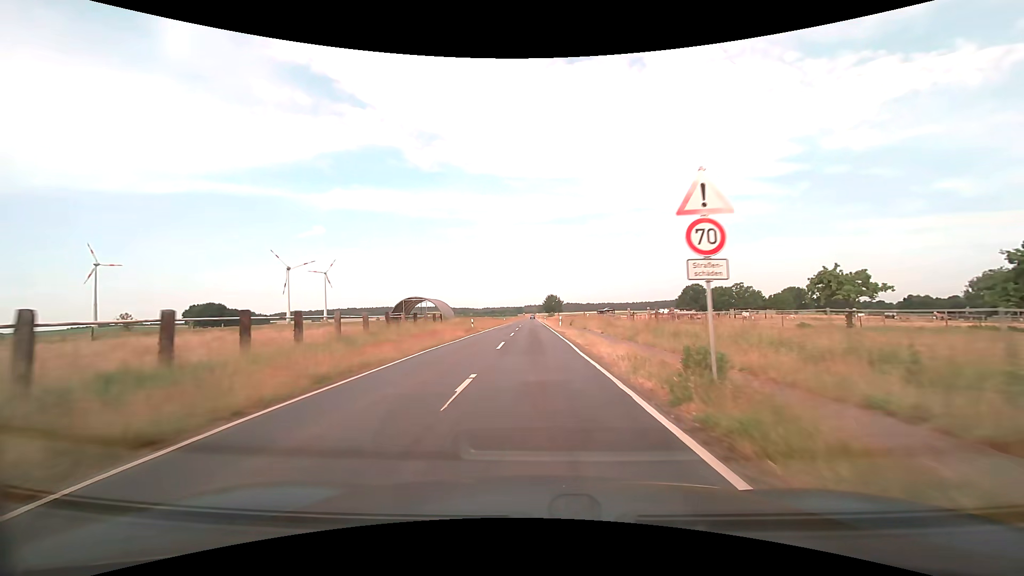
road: tertiary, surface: asphalt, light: Day
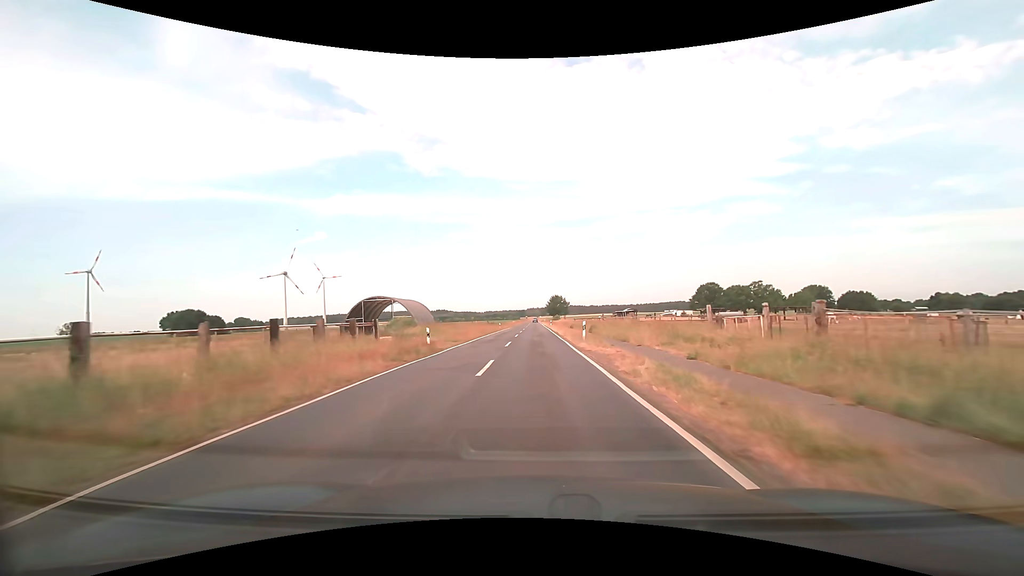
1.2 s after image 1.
(-0.2, +19.4) m; 0°
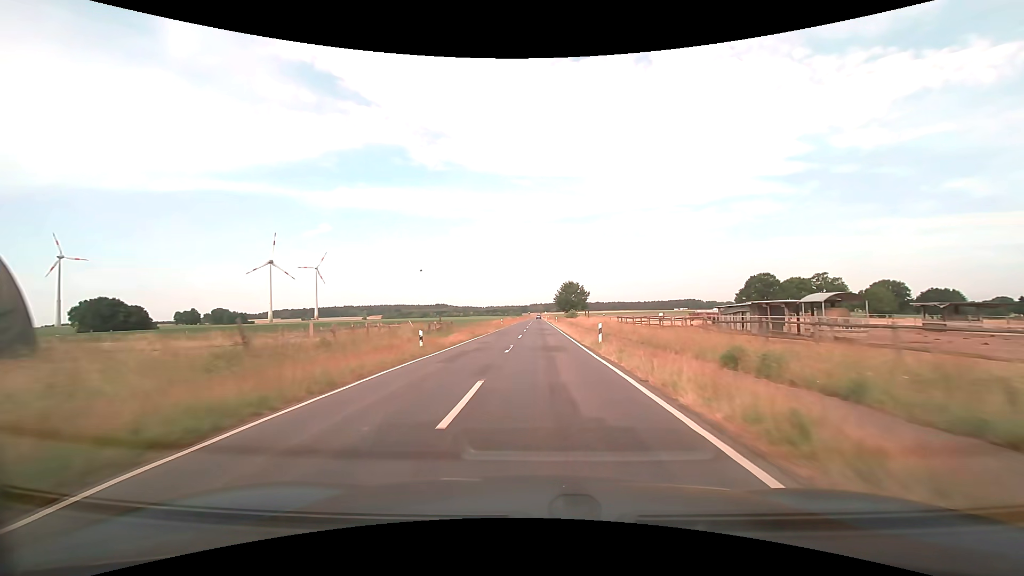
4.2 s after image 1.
(-0.5, +53.6) m; -1°
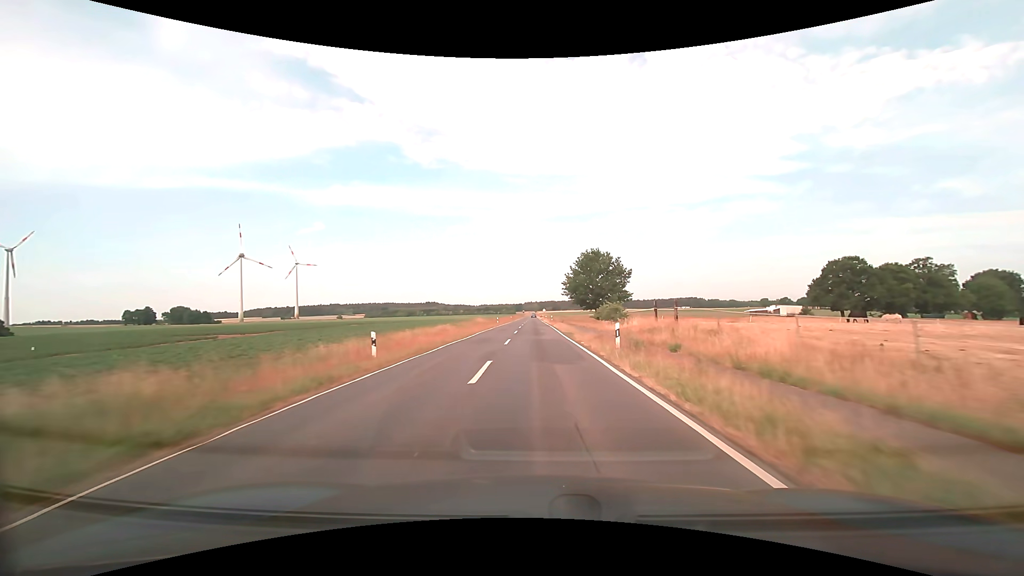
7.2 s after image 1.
(+0.5, +56.2) m; +1°
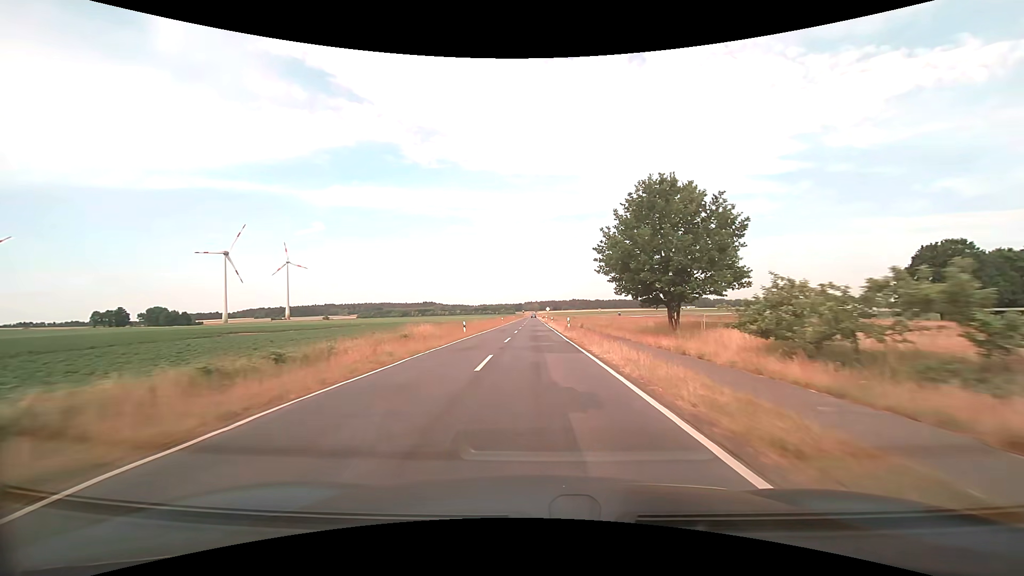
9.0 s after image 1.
(0.0, +33.7) m; 0°
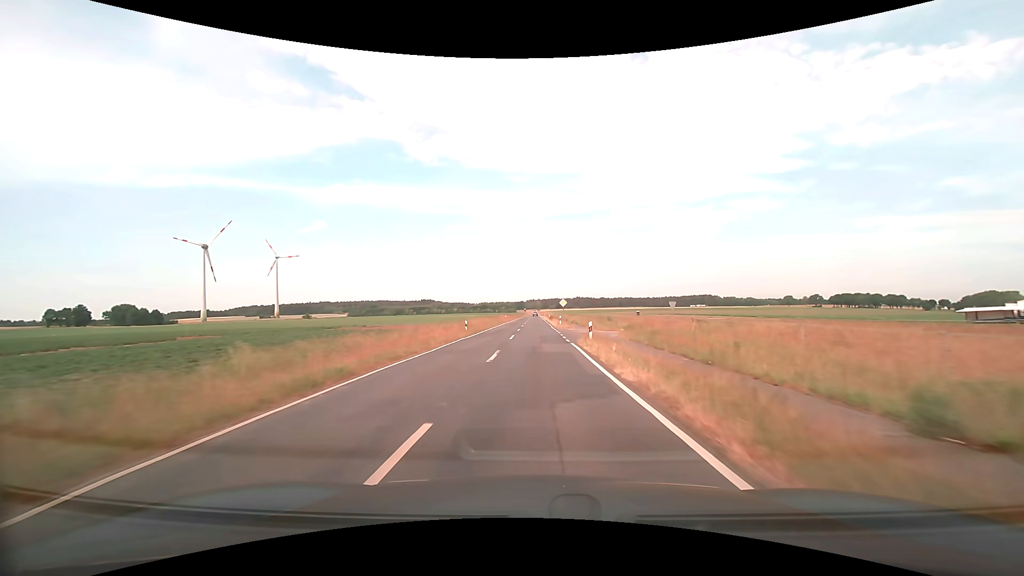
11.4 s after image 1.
(+0.2, +45.2) m; 0°
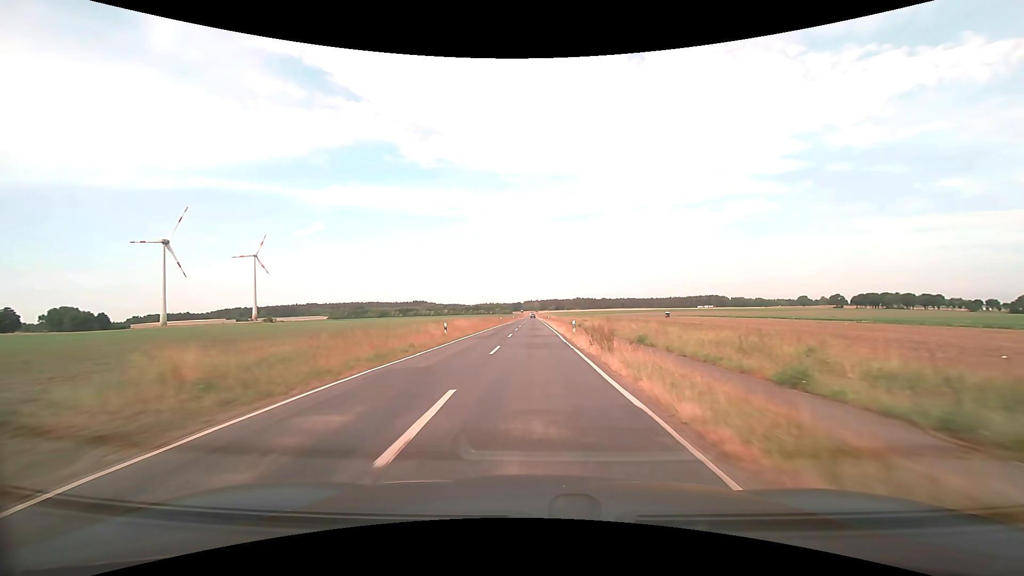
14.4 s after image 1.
(+0.2, +57.4) m; 0°
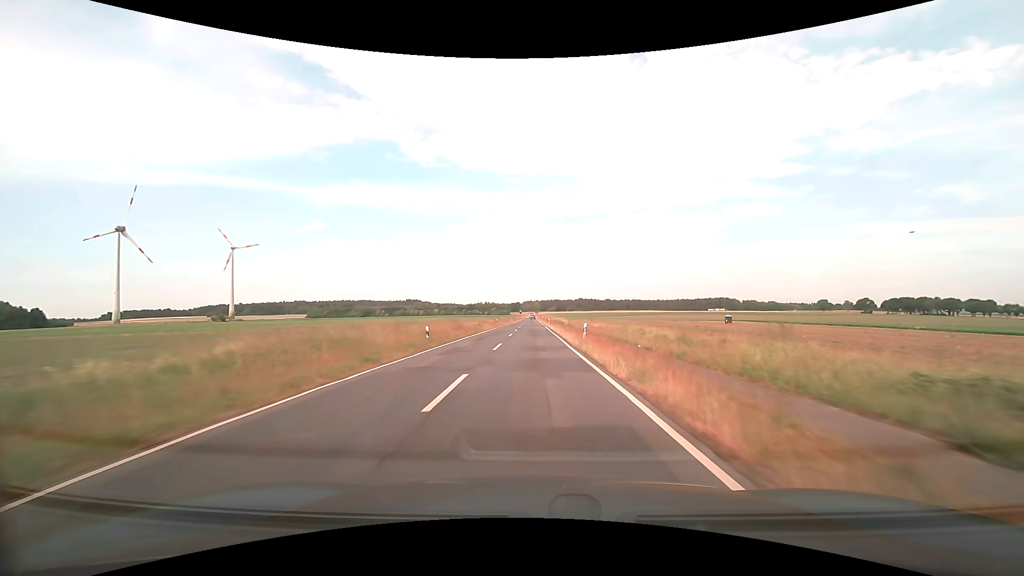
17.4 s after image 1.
(-0.2, +57.4) m; 0°
